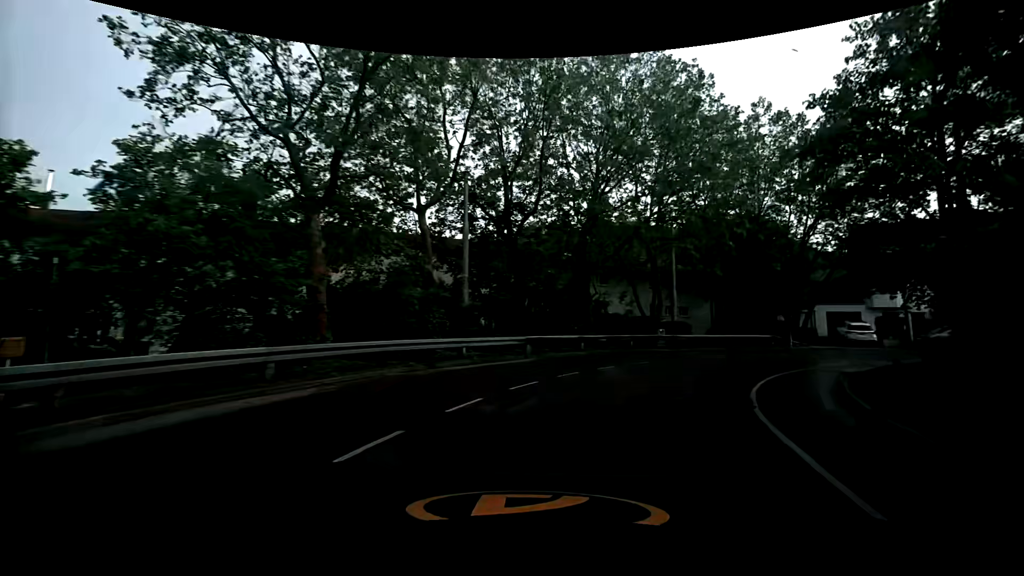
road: secondary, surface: asphalt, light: Day
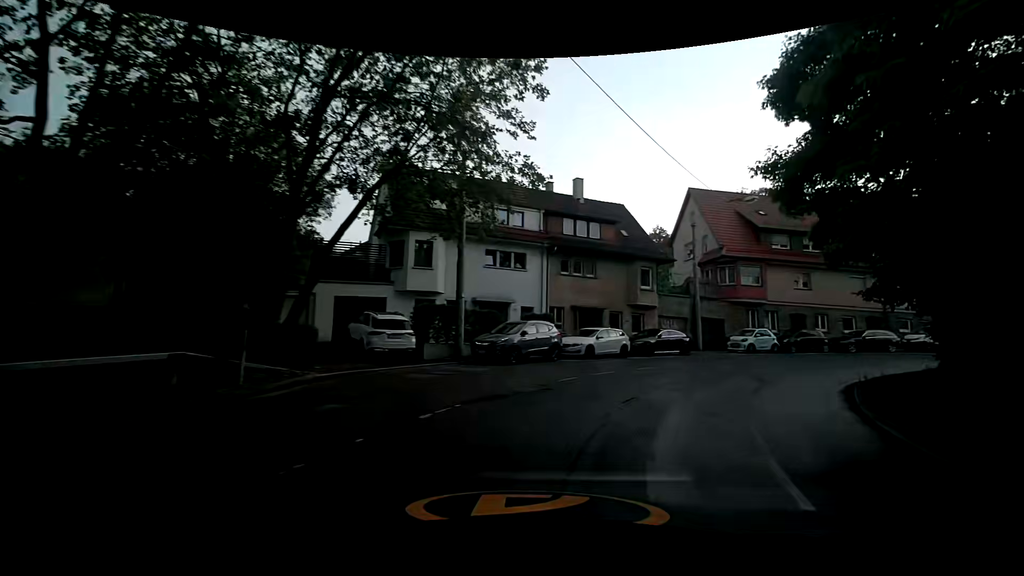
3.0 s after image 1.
(+11.8, +23.3) m; +55°
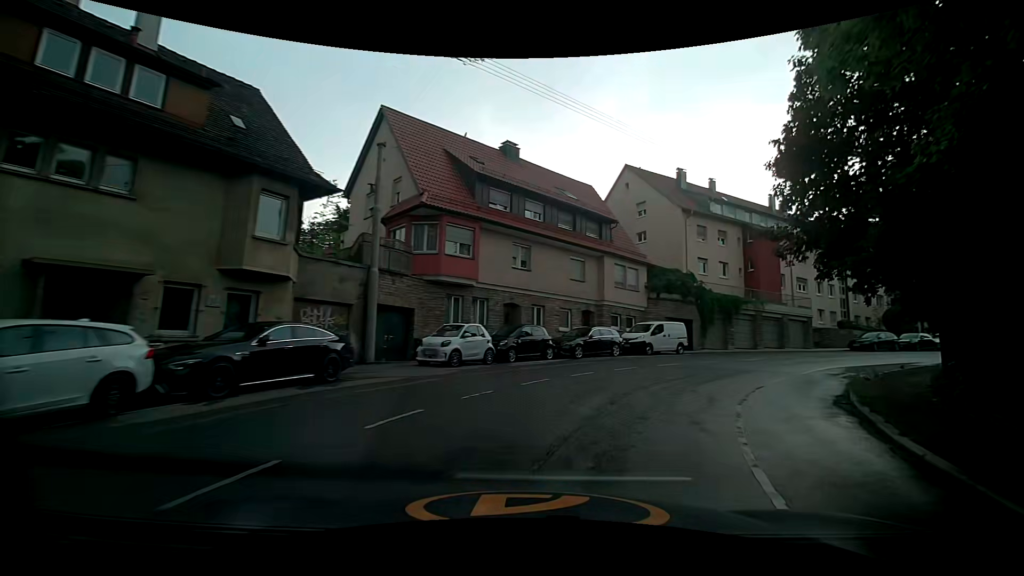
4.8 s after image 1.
(+4.4, +15.8) m; +33°
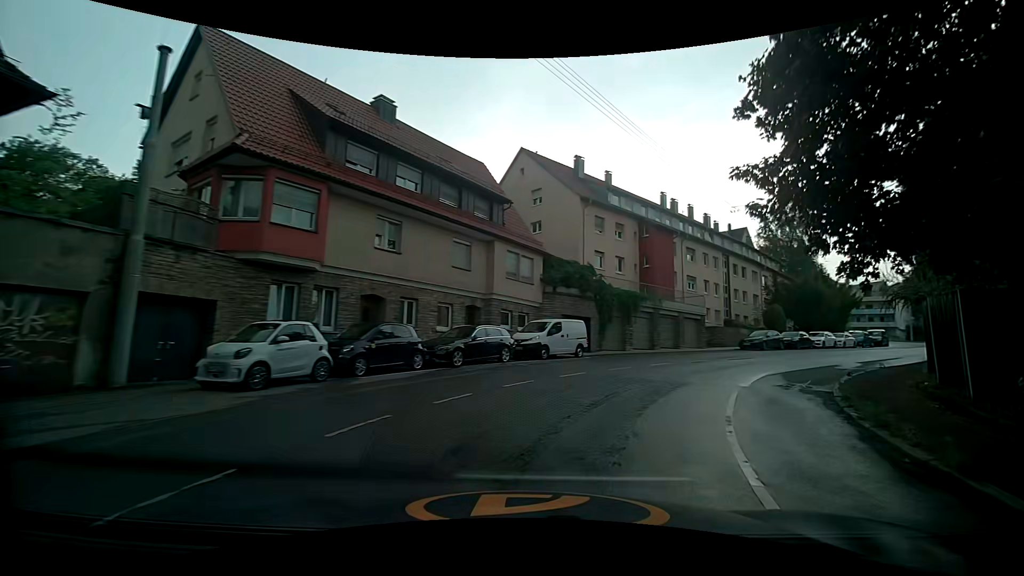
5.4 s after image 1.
(+0.6, +5.6) m; +14°
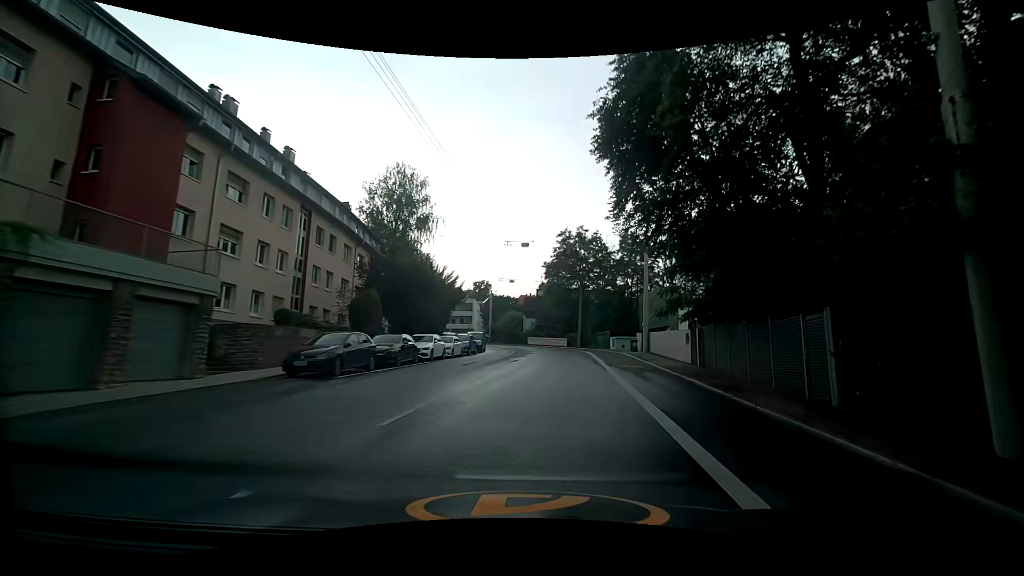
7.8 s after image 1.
(+8.8, +20.8) m; +45°
(+1, +10) (+2, +20) (+3, +30) (+3, +40) (+3, +50) (+2, +60) (-2, +69) (-7, +78) (-14, +85) (-22, +91) m
